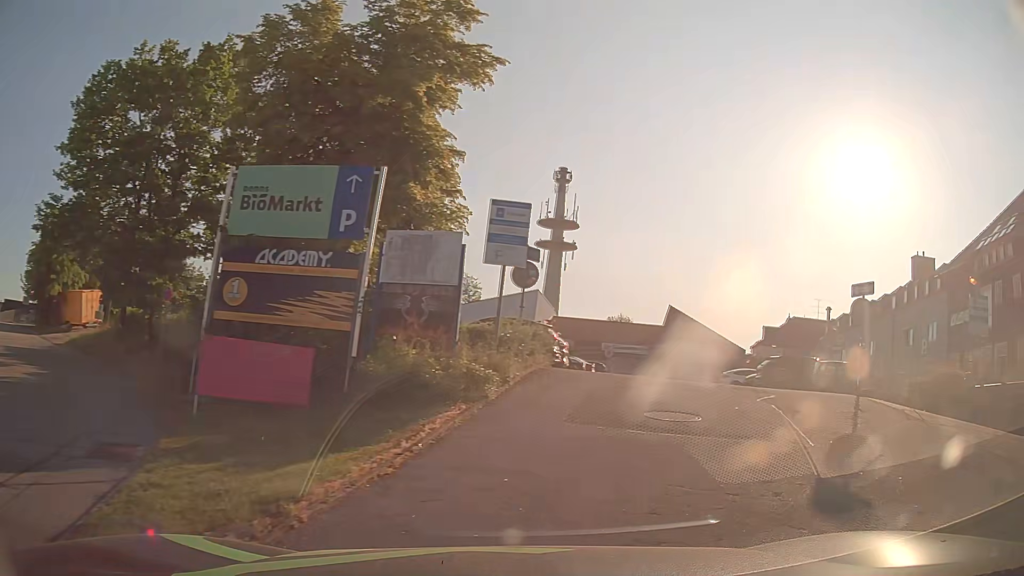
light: Day
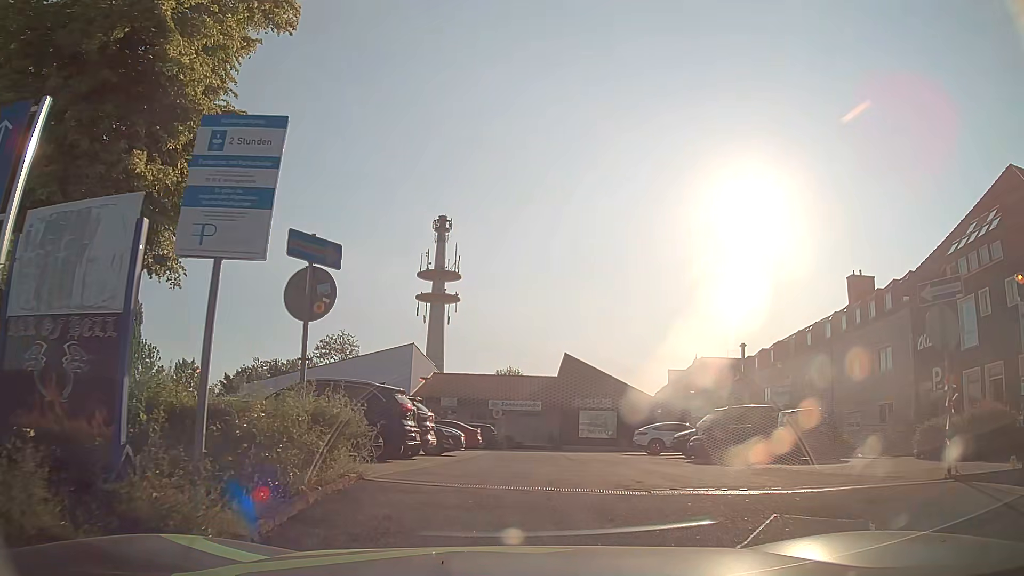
(+0.8, +7.6) m; +9°
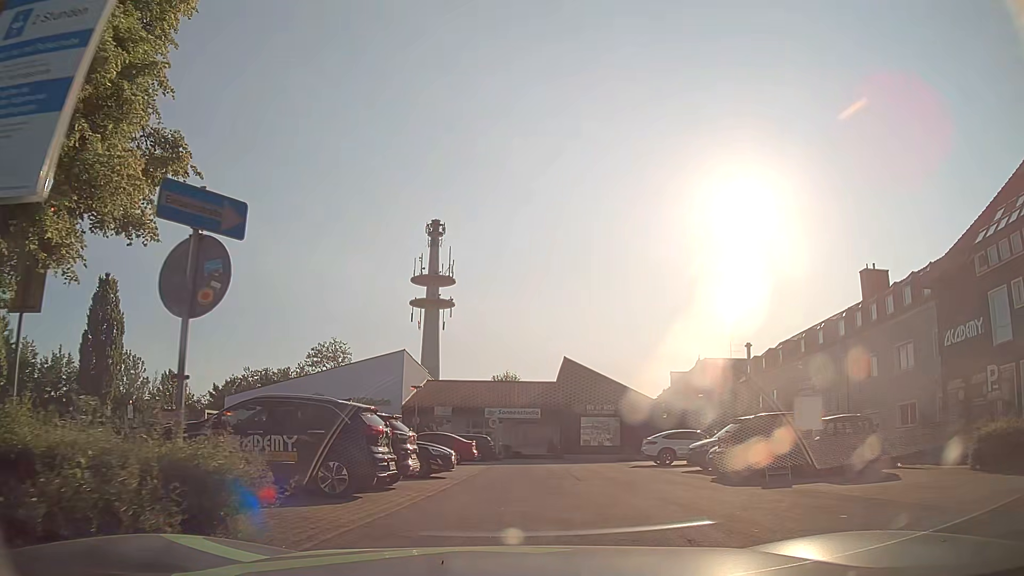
(0.0, +2.7) m; 0°
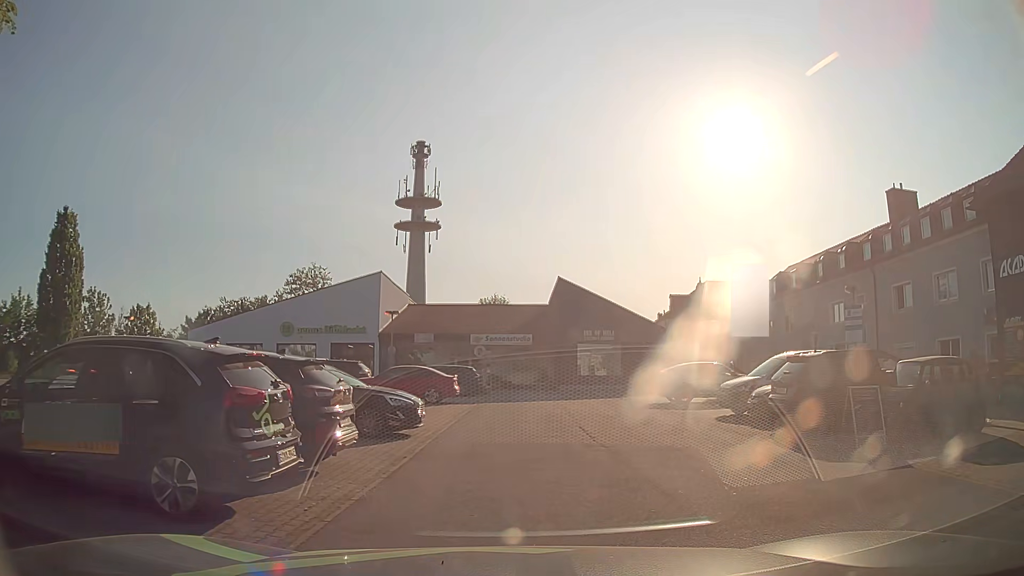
(0.0, +4.7) m; 0°
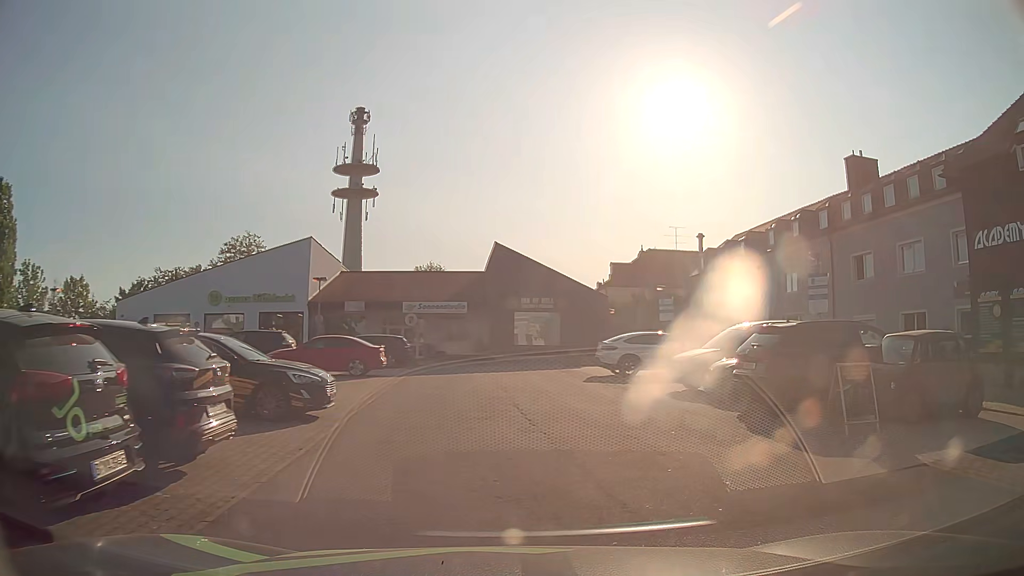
(+0.1, +1.8) m; +4°
